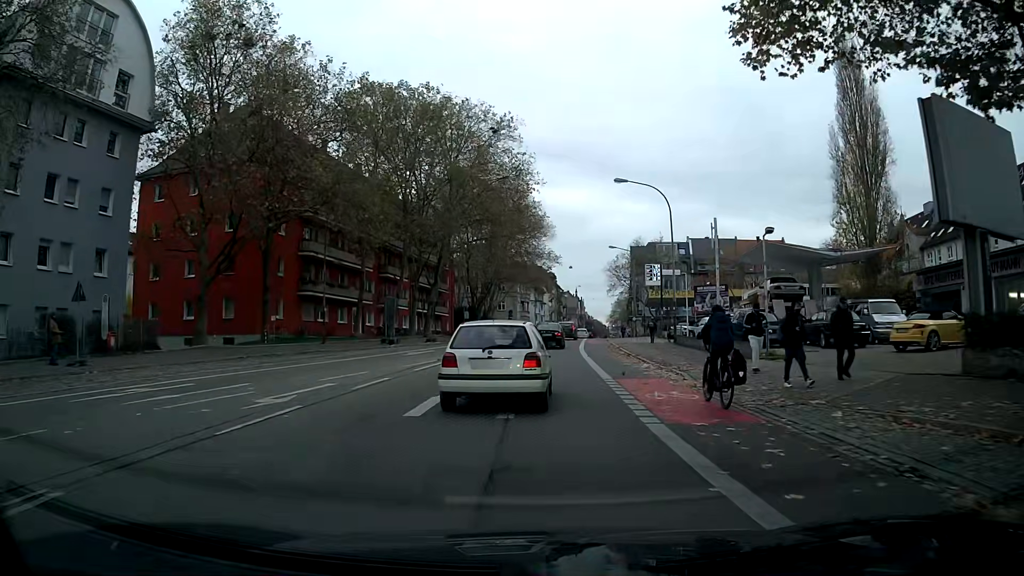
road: secondary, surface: asphalt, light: Day
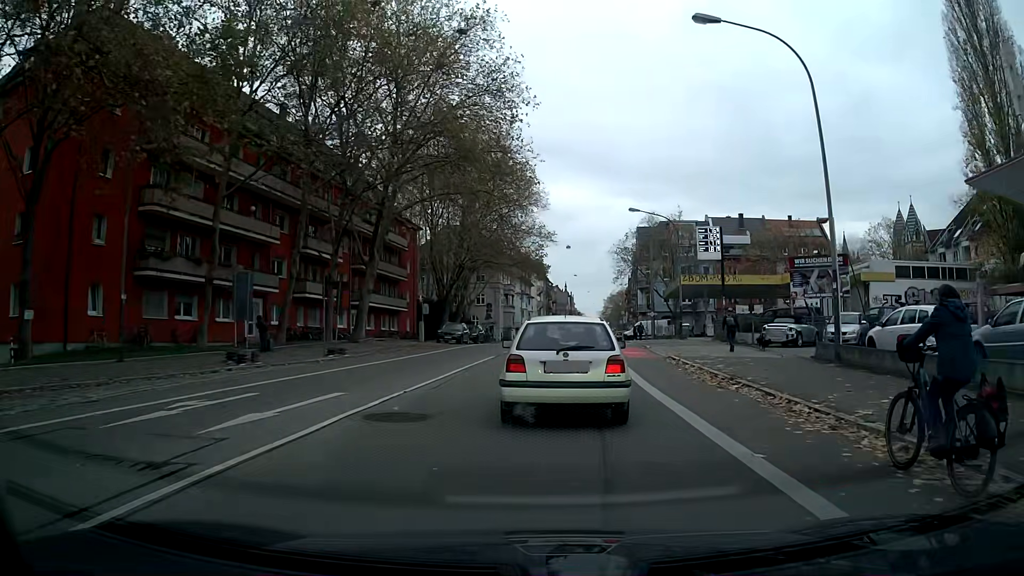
(+0.1, +22.3) m; +1°
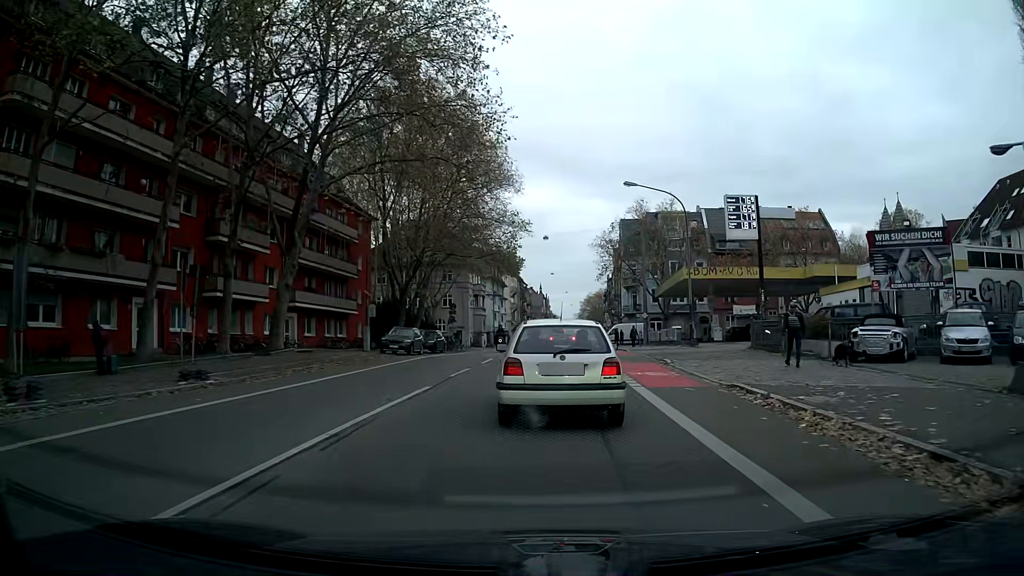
(+0.2, +10.4) m; +2°
(0, +10) (+1, +20) (+1, +30) (+2, +40) (+2, +50) (+3, +60) (+3, +70) (+10, +77) (+19, +77) (+29, +77) m
